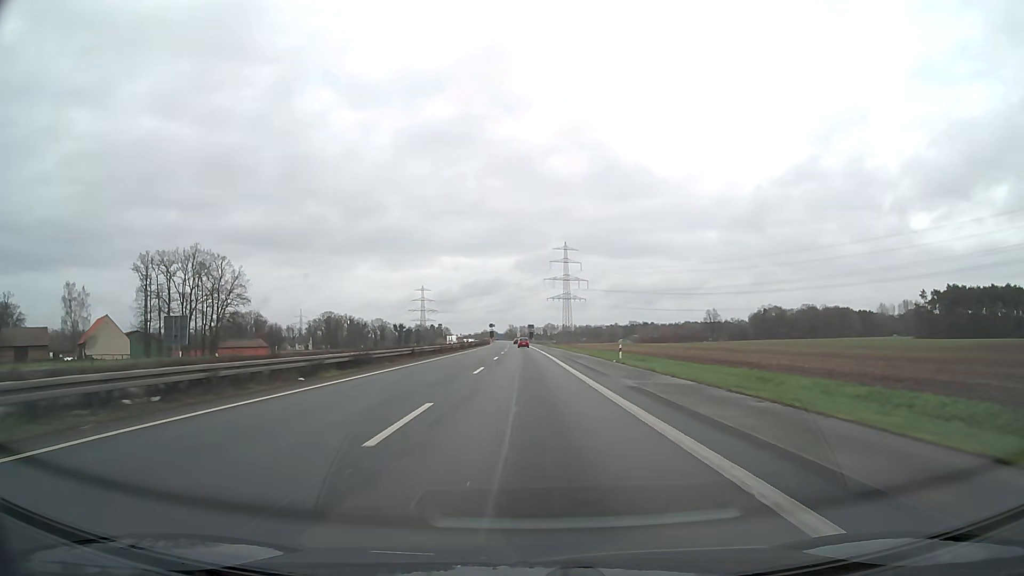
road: motorway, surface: asphalt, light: Day
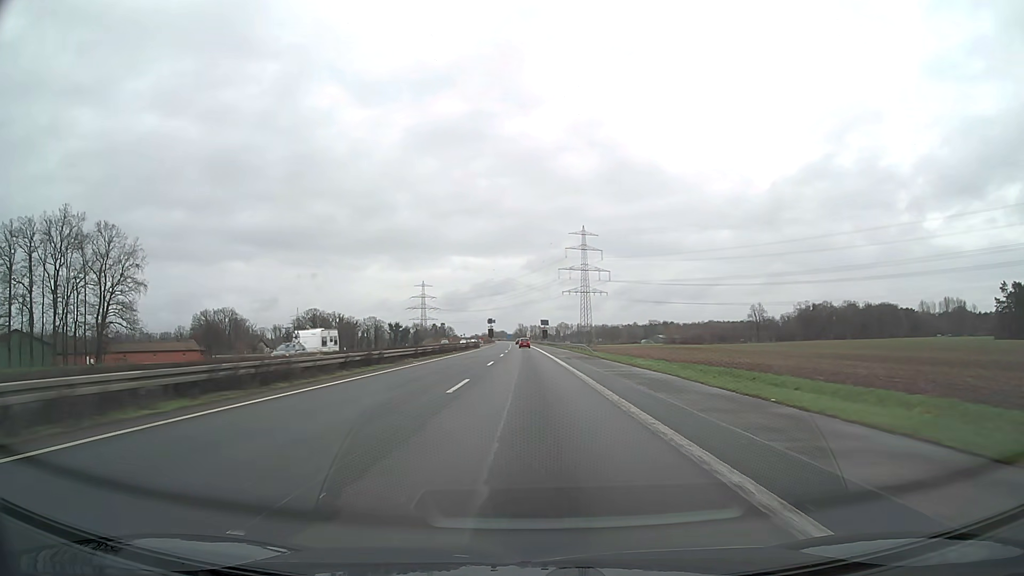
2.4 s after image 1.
(-0.5, +63.6) m; -1°
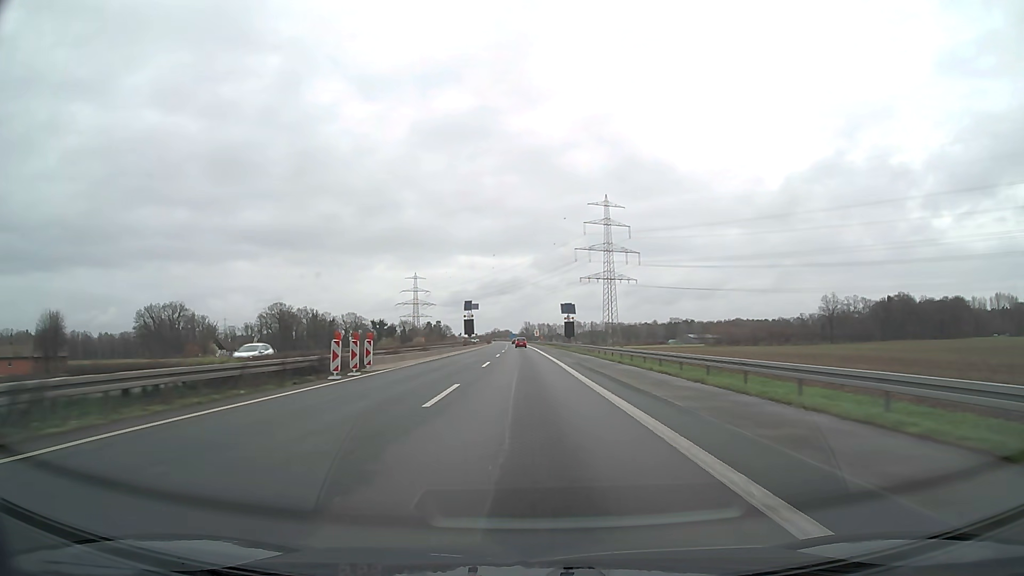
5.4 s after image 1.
(-0.6, +79.0) m; -1°
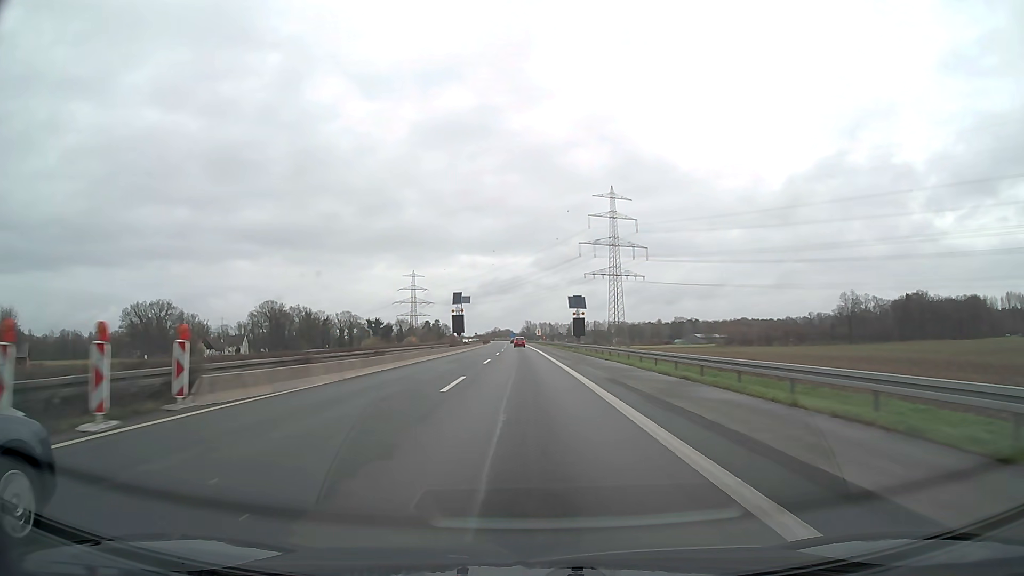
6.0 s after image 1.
(0.0, +15.8) m; 0°
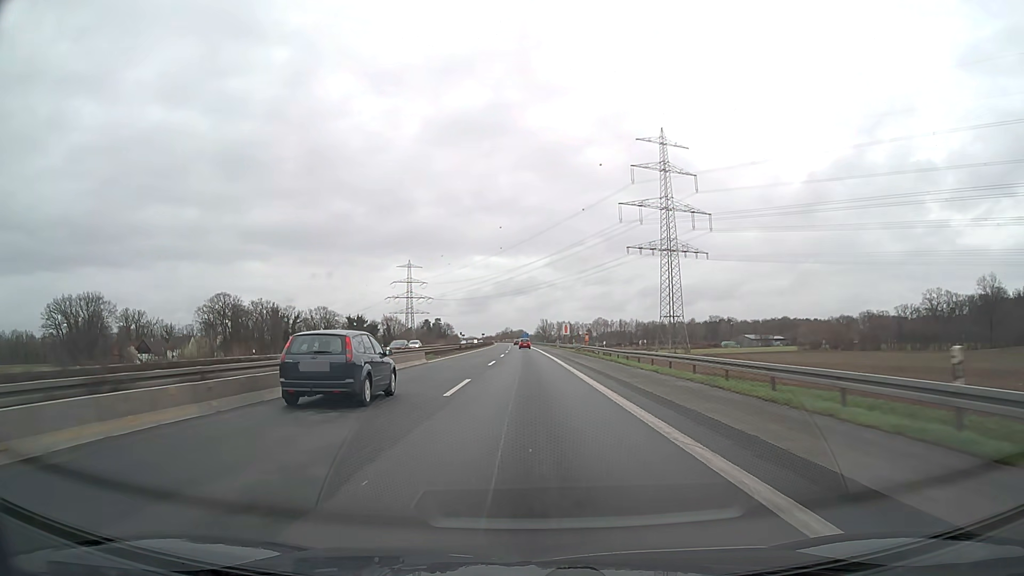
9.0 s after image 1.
(-1.0, +78.9) m; -1°
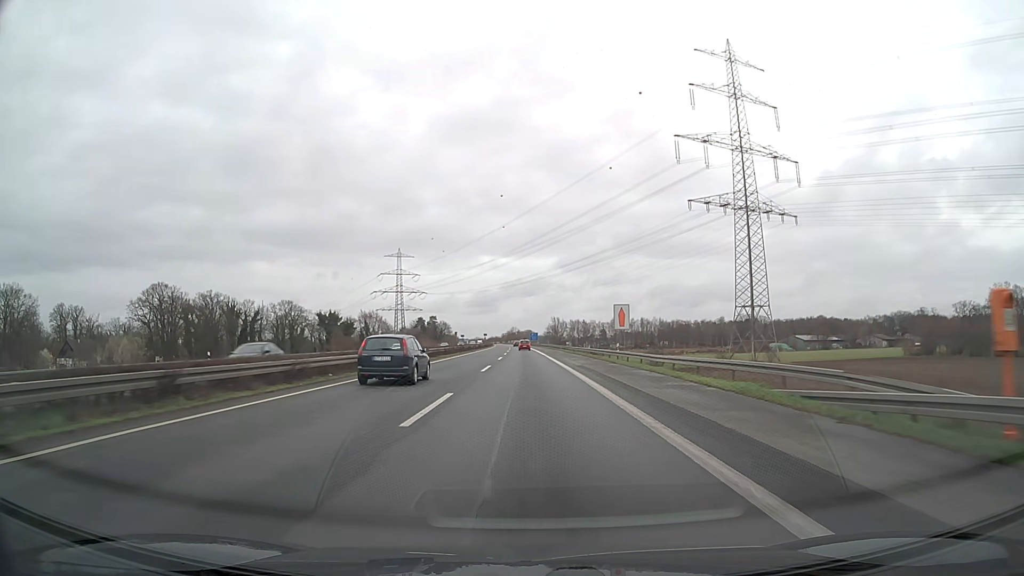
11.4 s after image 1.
(-0.3, +63.2) m; -1°
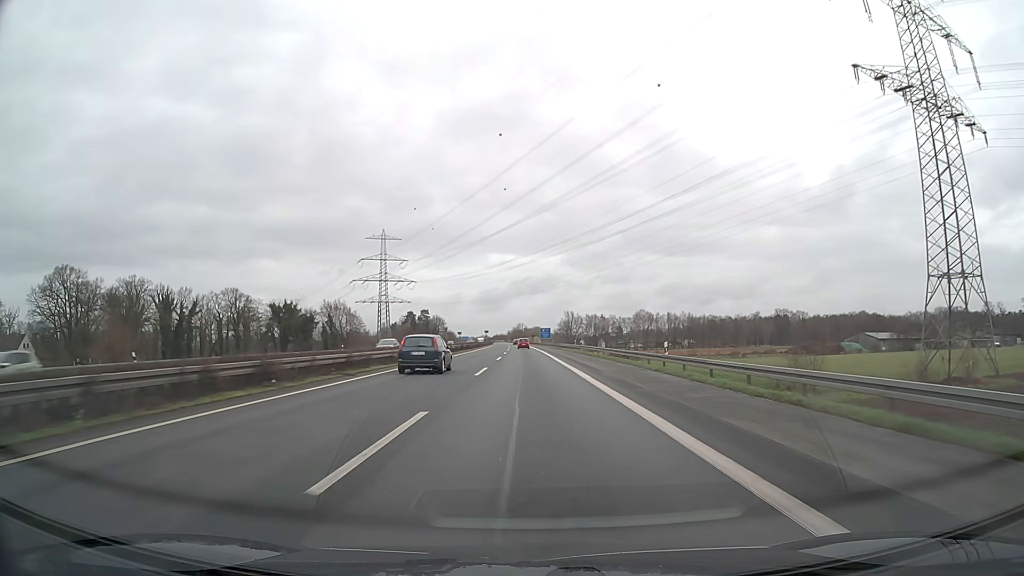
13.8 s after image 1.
(-0.5, +63.2) m; -1°
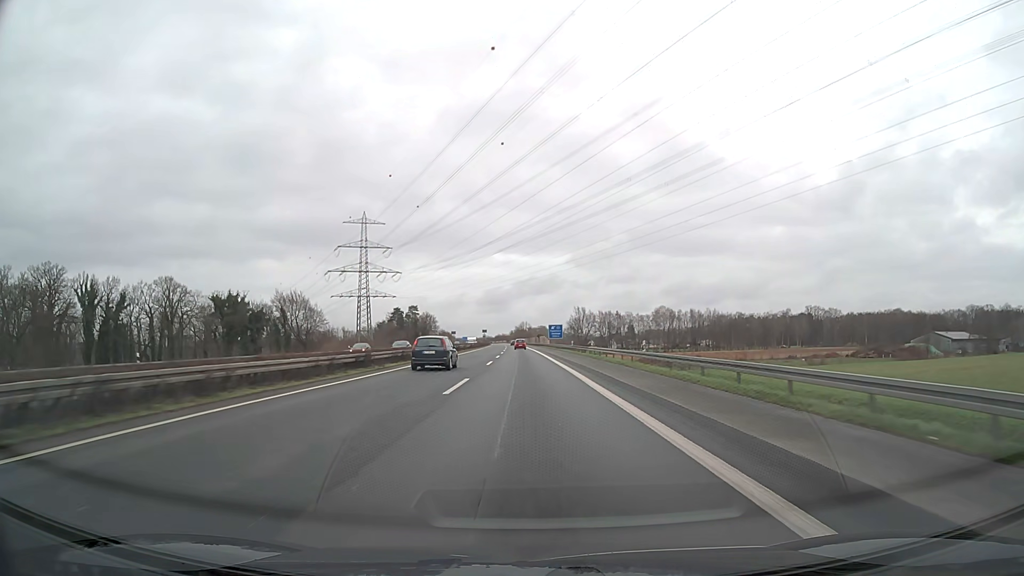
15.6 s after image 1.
(-0.1, +47.4) m; 0°
(0, +10) (0, +20) (0, +30) (0, +40) (0, +50) (-1, +60) (-1, +70) (-1, +80) (-1, +90) (-2, +100) m
